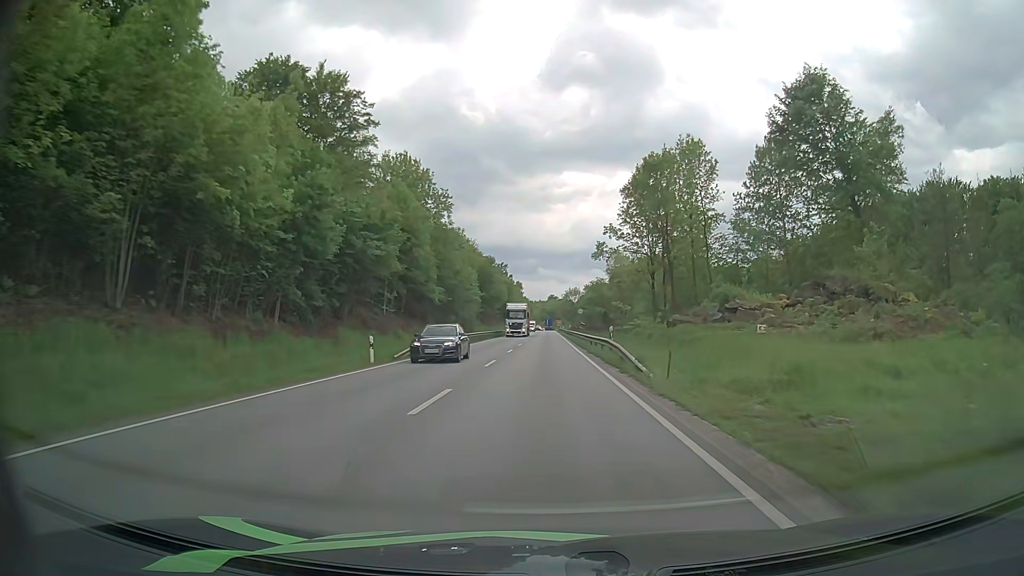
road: primary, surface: asphalt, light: Day
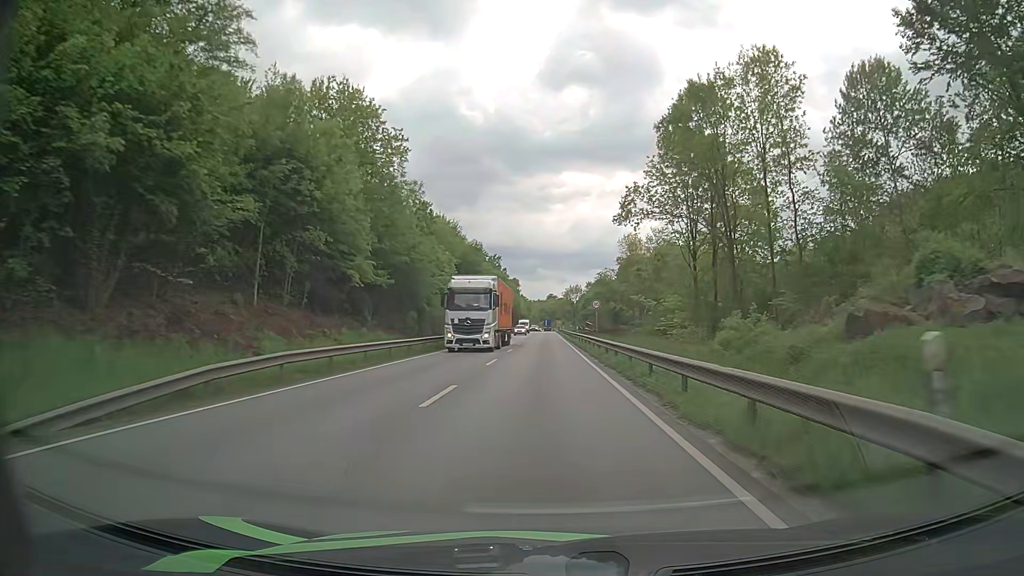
(0.0, +23.1) m; 0°
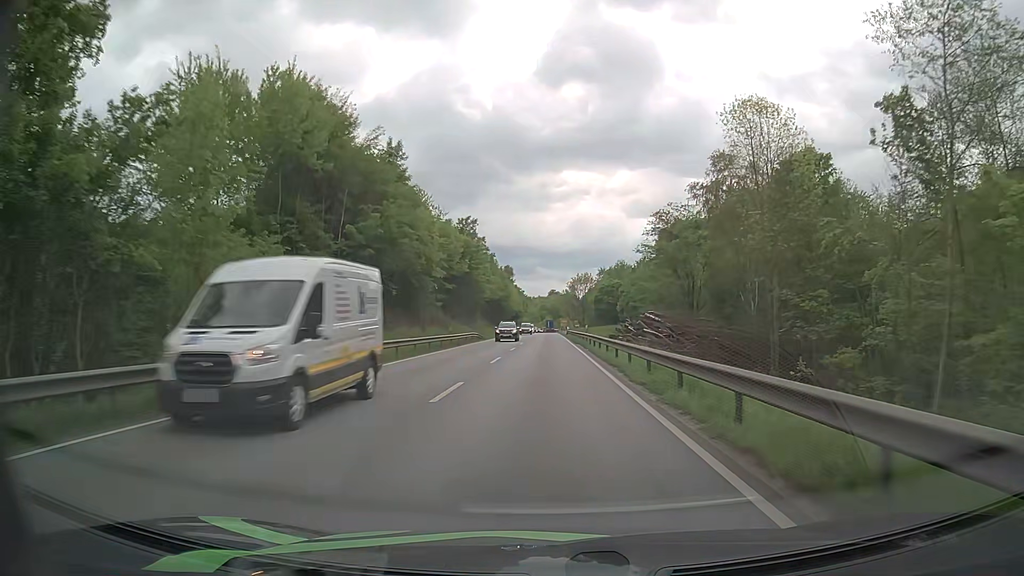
(-0.1, +60.0) m; 0°
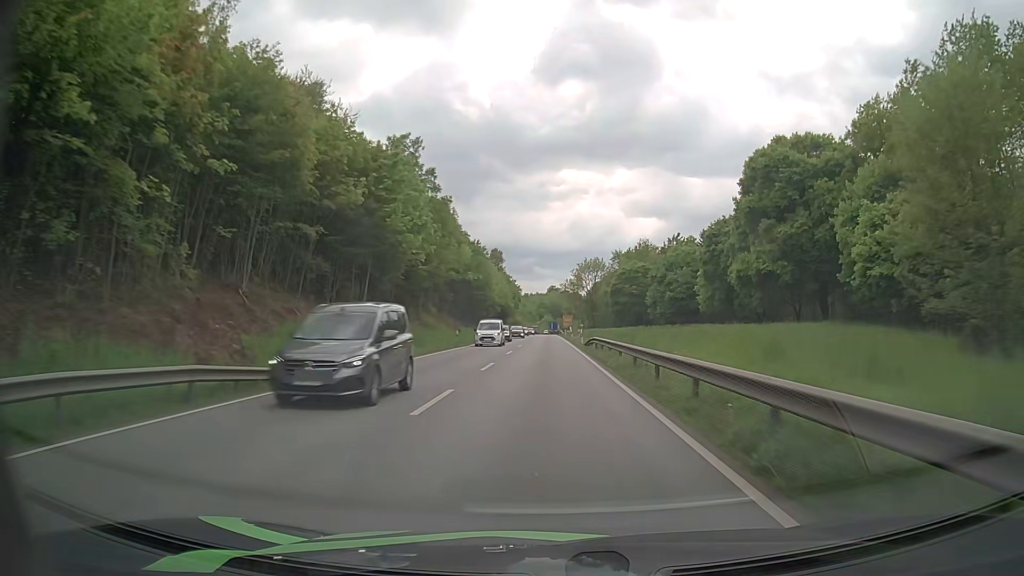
(-0.1, +49.9) m; 0°
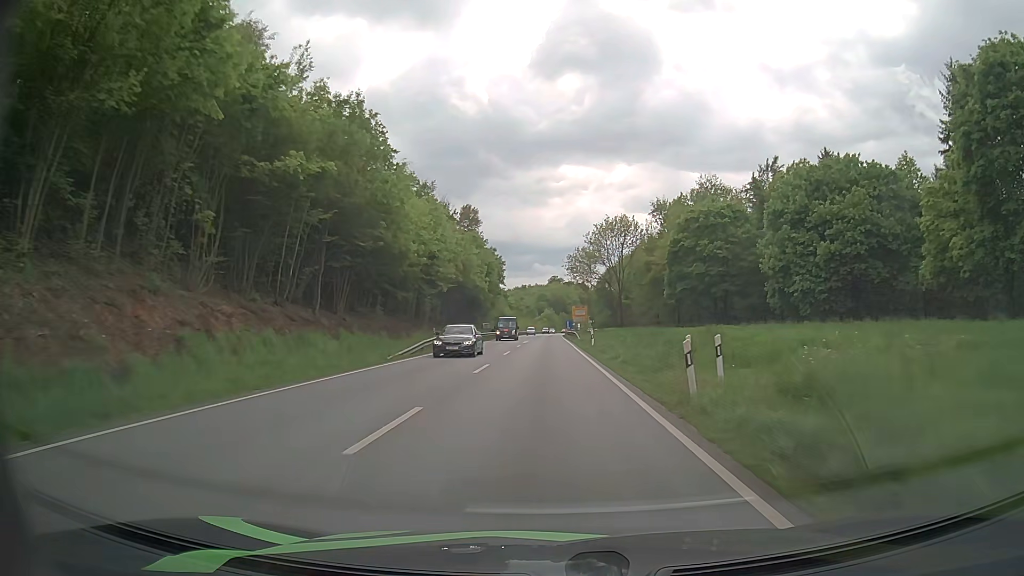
(+0.2, +62.3) m; 0°
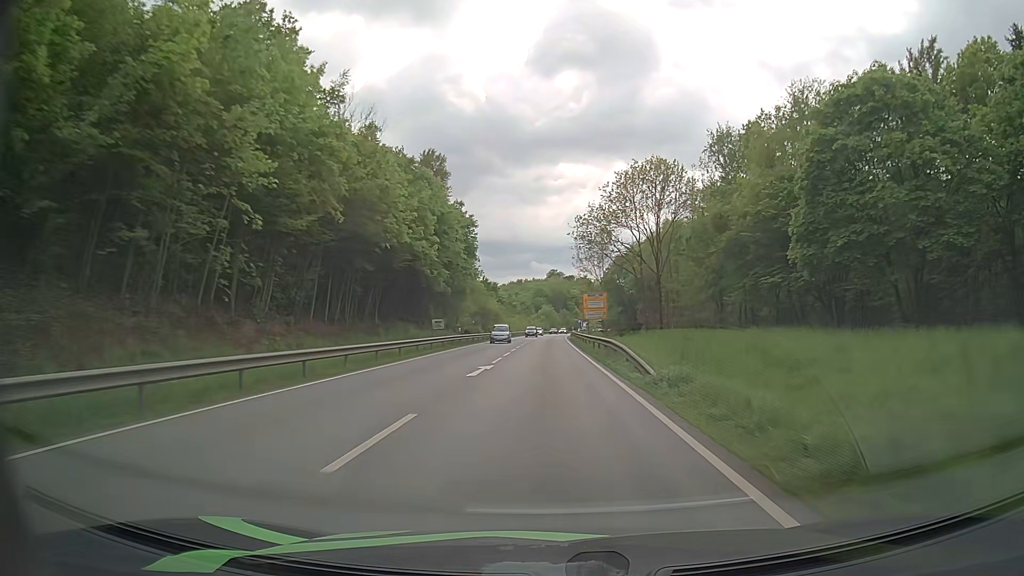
(0.0, +37.4) m; 0°
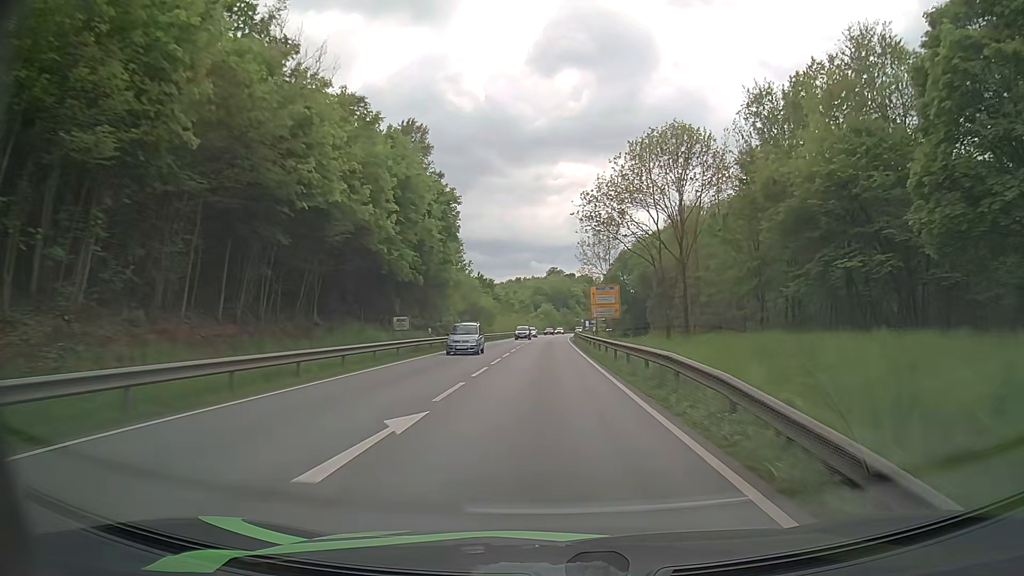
(0.0, +12.5) m; 0°
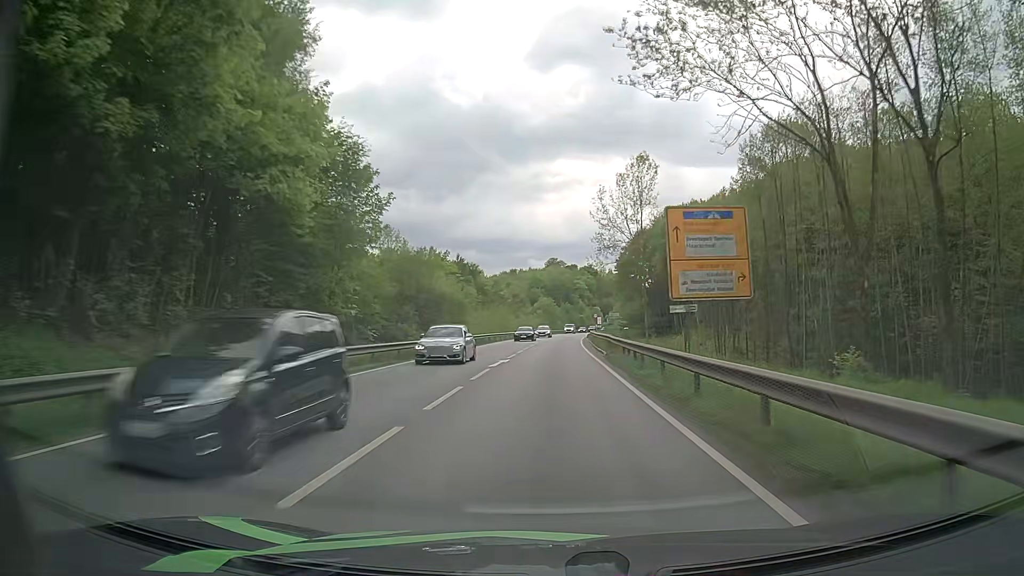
(+0.2, +37.5) m; +1°
(0, +10) (0, +20) (0, +30) (0, +40) (+1, +50) (+1, +60) (+1, +70) (+2, +80) (+2, +90) (+3, +100) m
